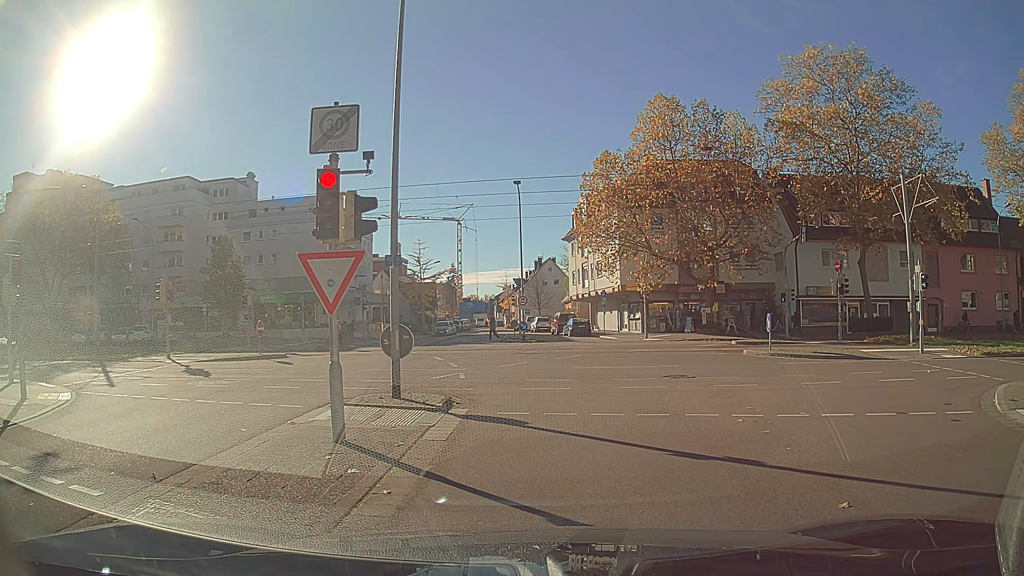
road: residential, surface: asphalt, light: Day
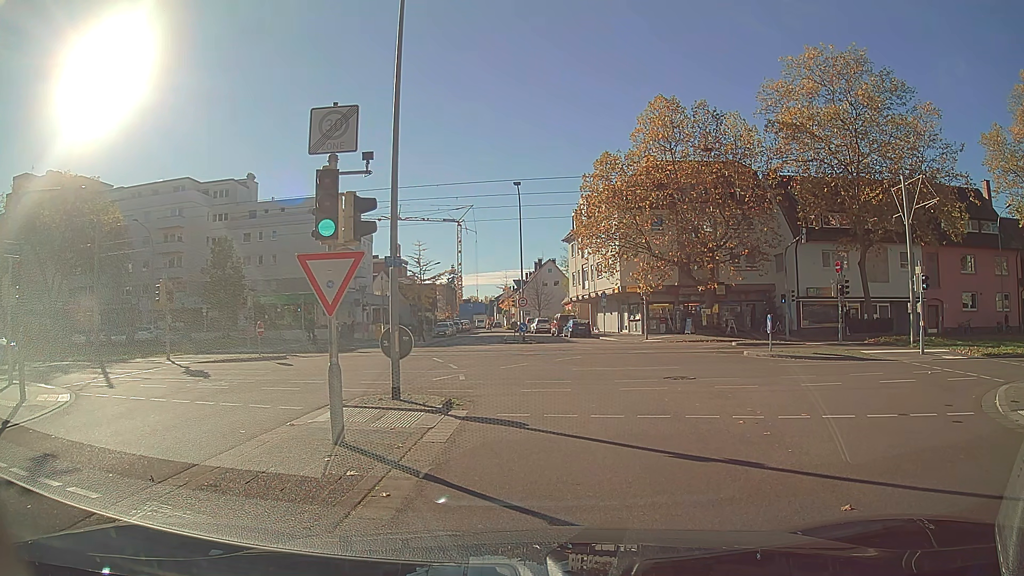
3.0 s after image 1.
(0.0, 0.0) m; 0°
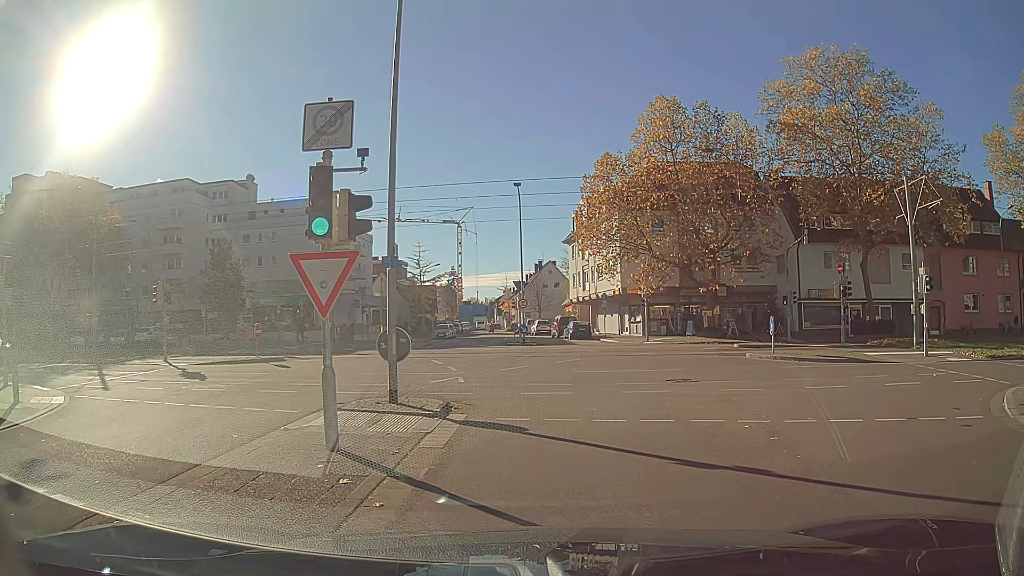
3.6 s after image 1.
(0.0, +0.3) m; 0°
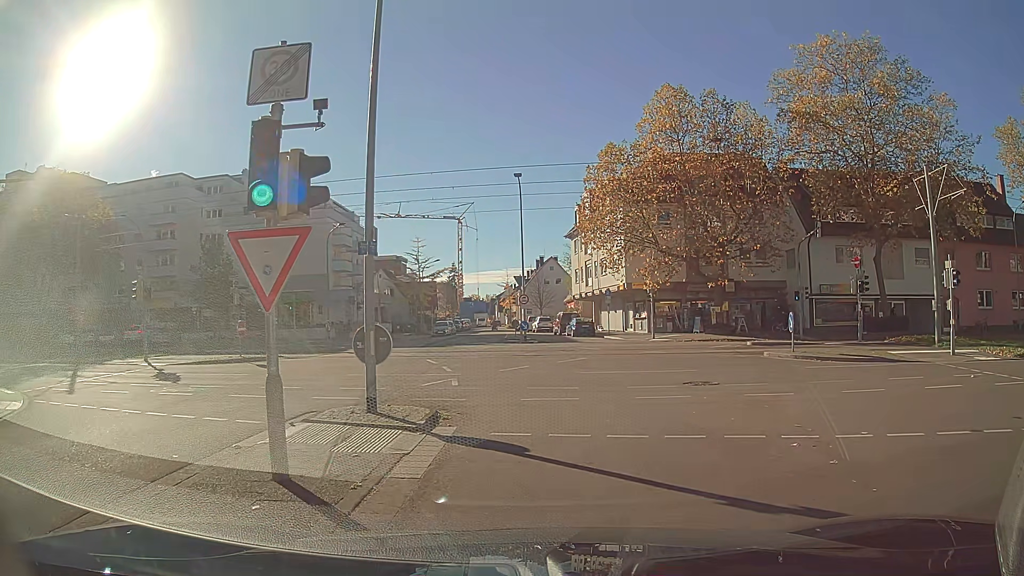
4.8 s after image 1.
(0.0, +1.8) m; -1°
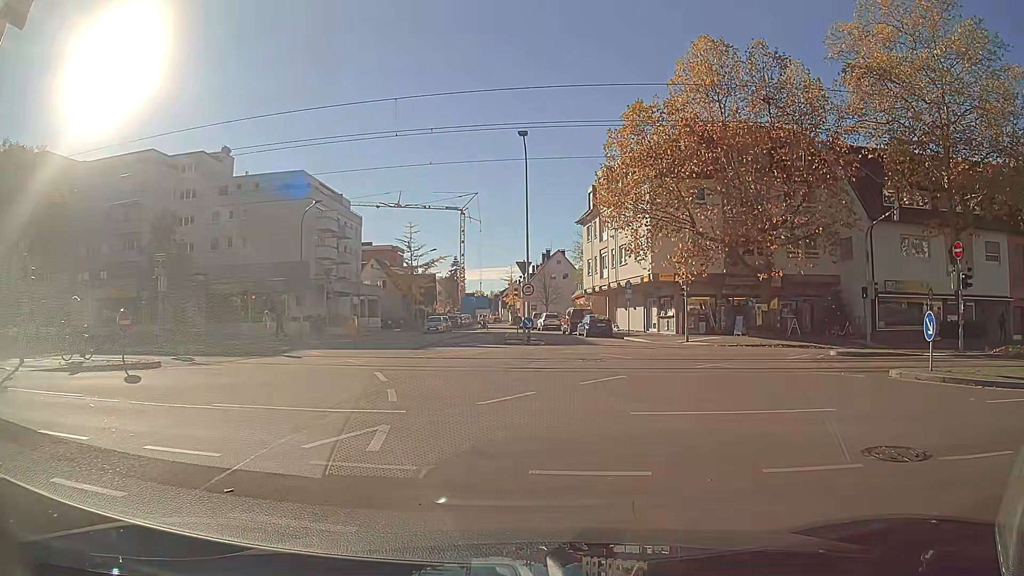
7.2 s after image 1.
(-0.1, +8.2) m; -1°
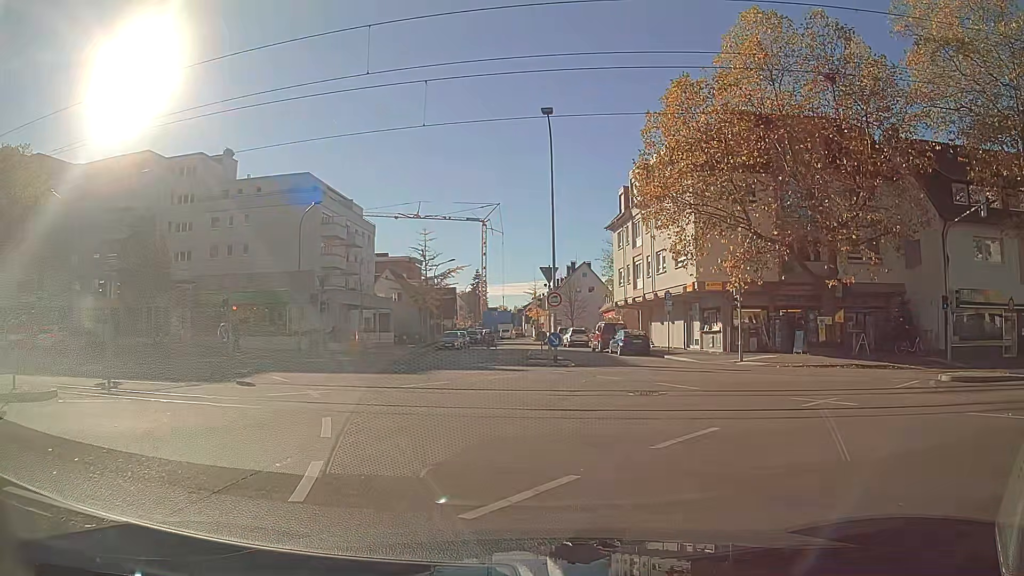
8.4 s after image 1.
(0.0, +5.2) m; -1°
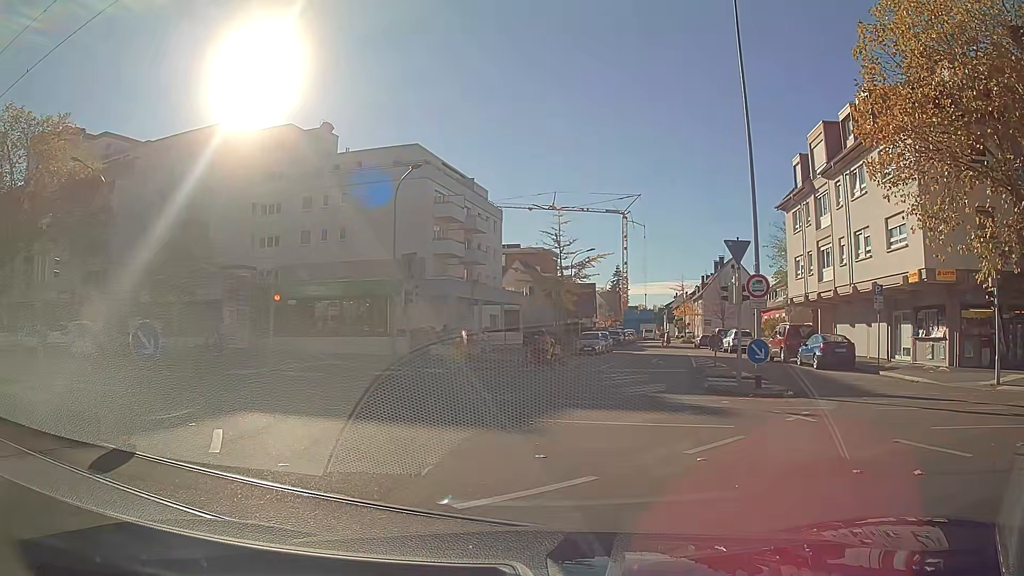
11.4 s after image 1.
(-1.0, +9.4) m; -13°
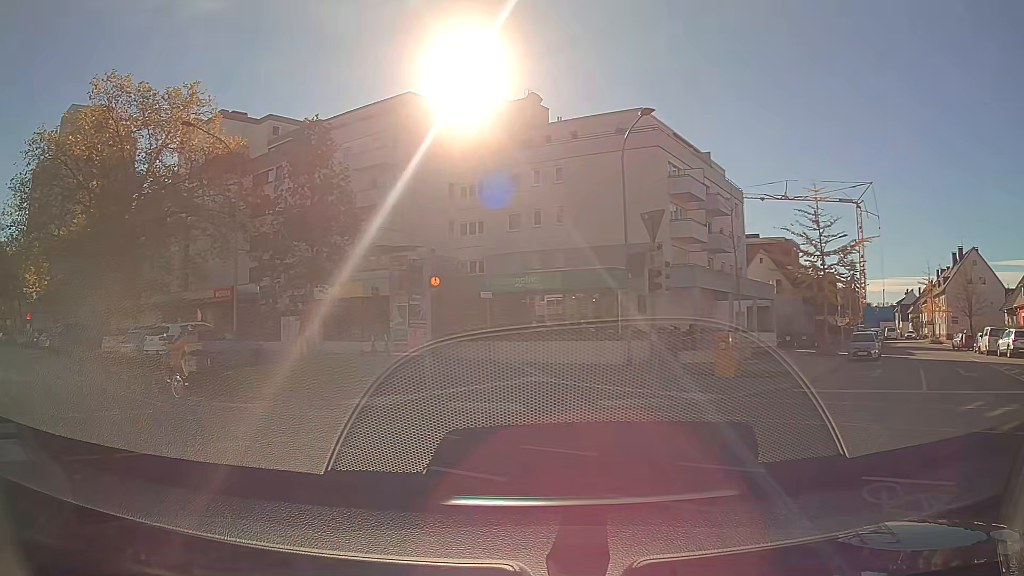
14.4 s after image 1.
(-1.6, +8.7) m; -23°
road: tertiary
(-4, +9) (-11, +16) (-19, +23) (-26, +29) (-33, +36) (-40, +43) (-48, +50) (-55, +57) (-63, +63) (-70, +70) m
